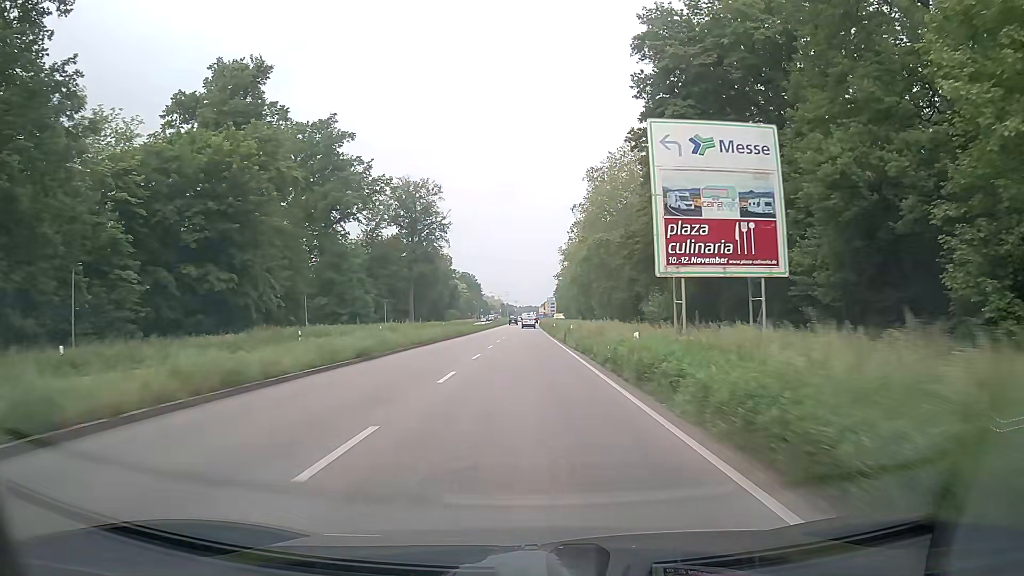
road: primary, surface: asphalt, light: Day
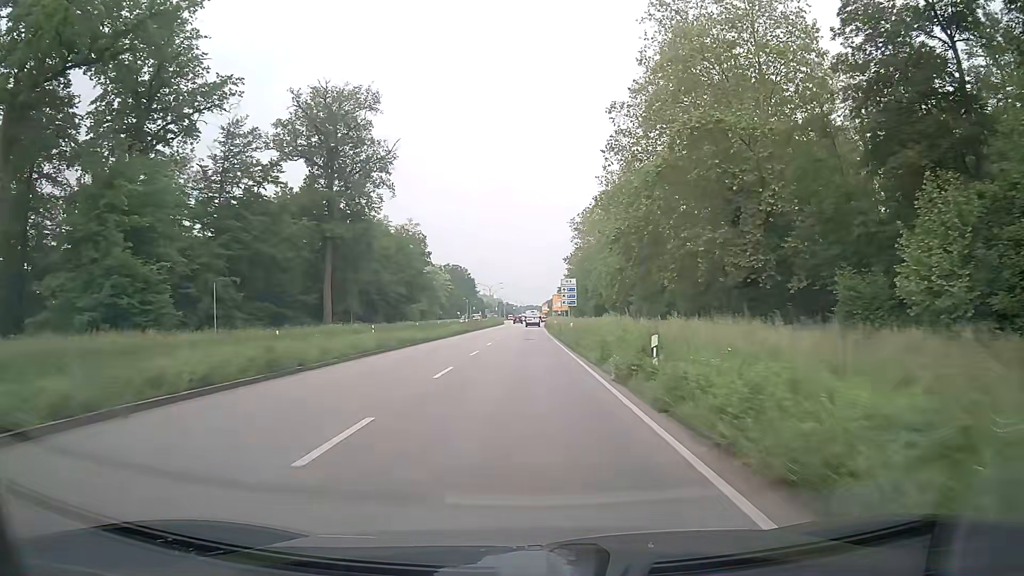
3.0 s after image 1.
(-0.5, +54.2) m; -1°
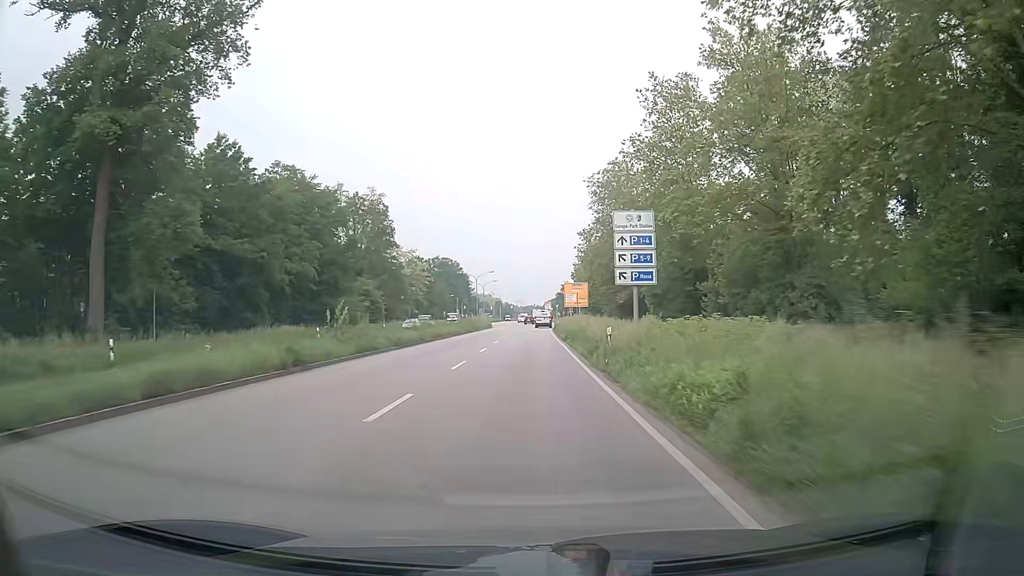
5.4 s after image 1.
(+0.1, +43.1) m; 0°
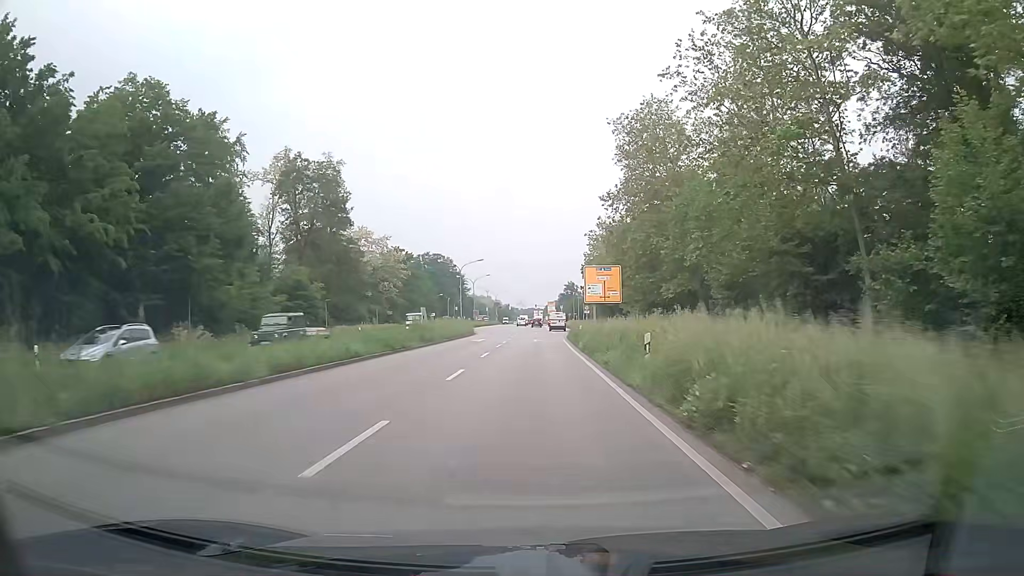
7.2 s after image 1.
(0.0, +30.3) m; 0°
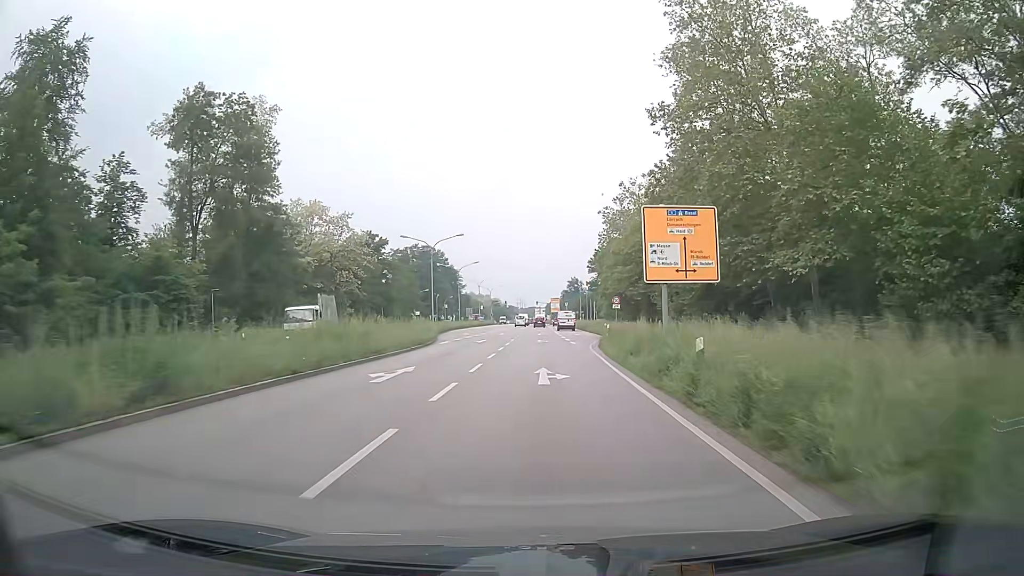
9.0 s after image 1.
(+0.1, +28.1) m; +1°
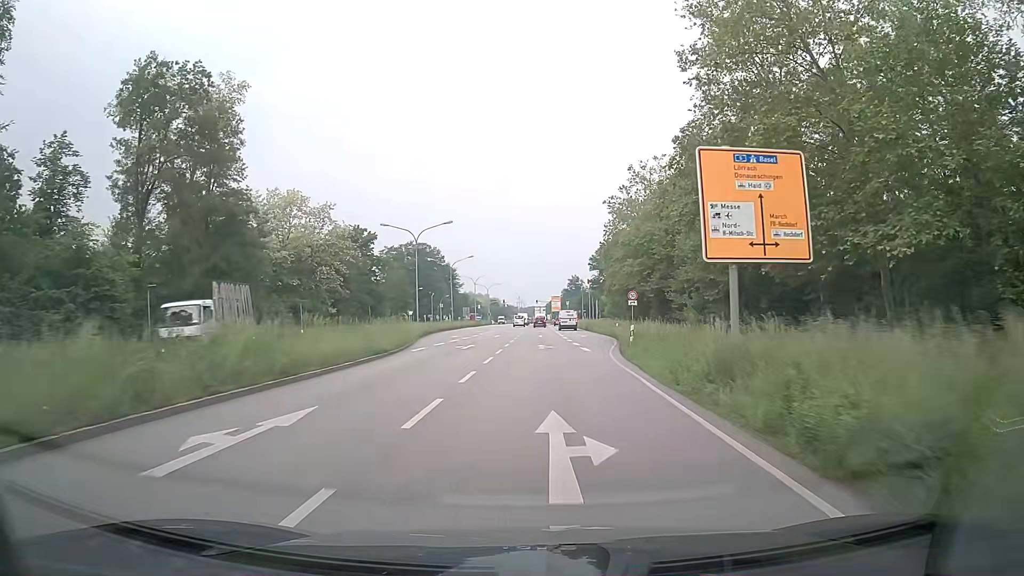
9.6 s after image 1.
(-0.1, +8.9) m; 0°
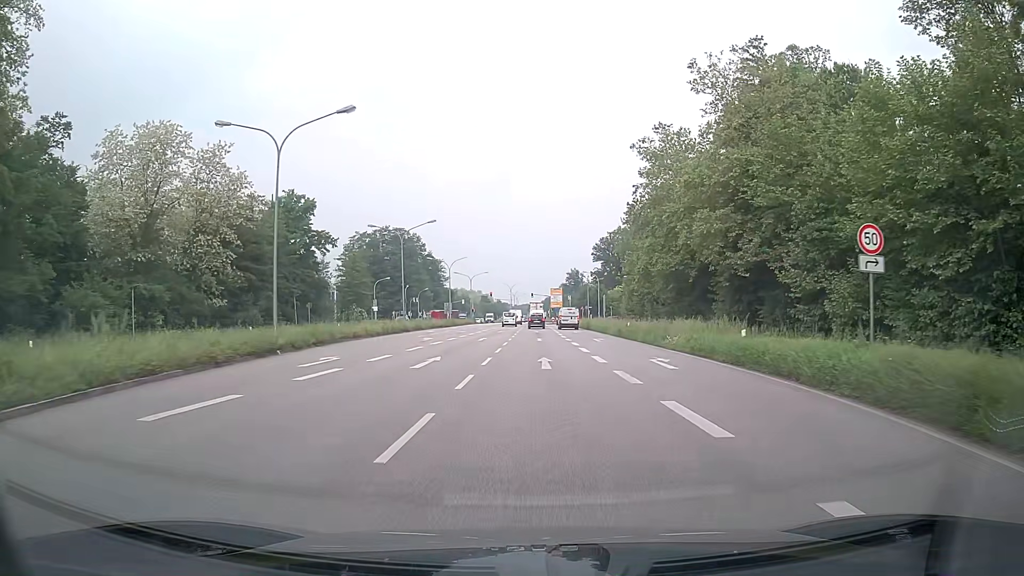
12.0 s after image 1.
(0.0, +32.7) m; +1°
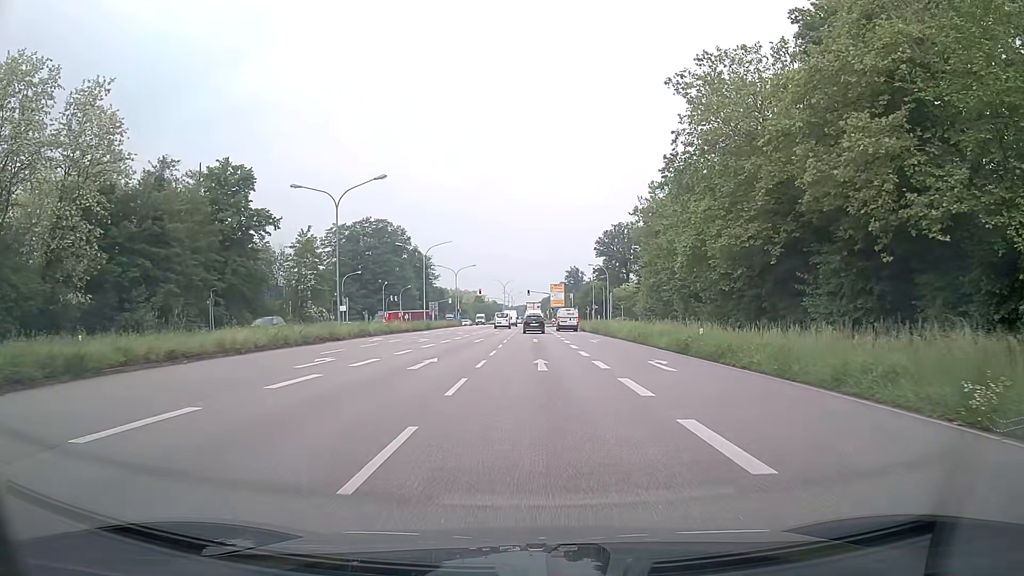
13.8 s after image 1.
(0.0, +20.1) m; 0°
(0, +10) (0, +20) (0, +30) (0, +40) (0, +50) (0, +60) (0, +70) (0, +80) (0, +90) (0, +100) m
